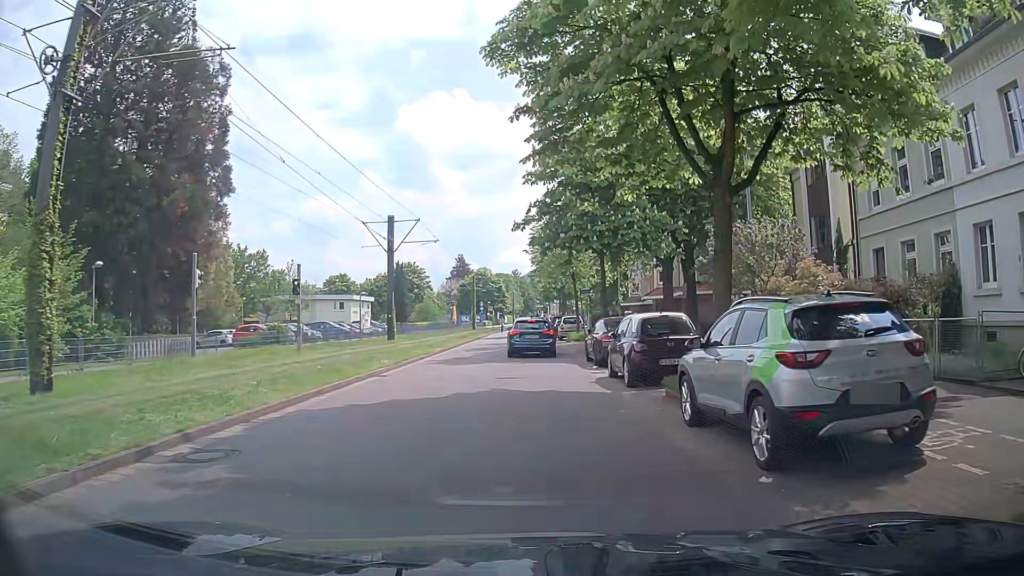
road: residential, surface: asphalt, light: Day
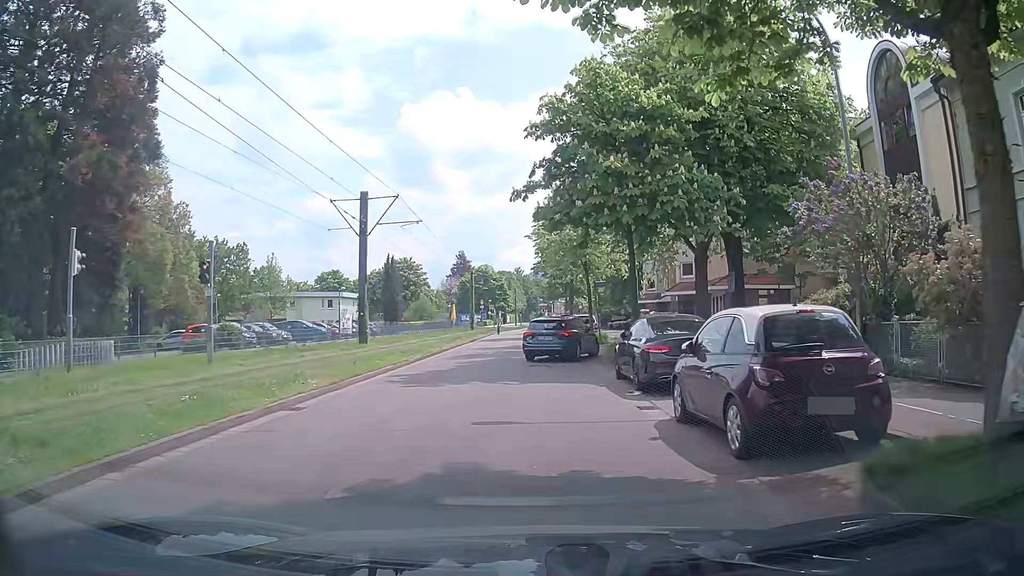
(0.0, +7.2) m; +1°
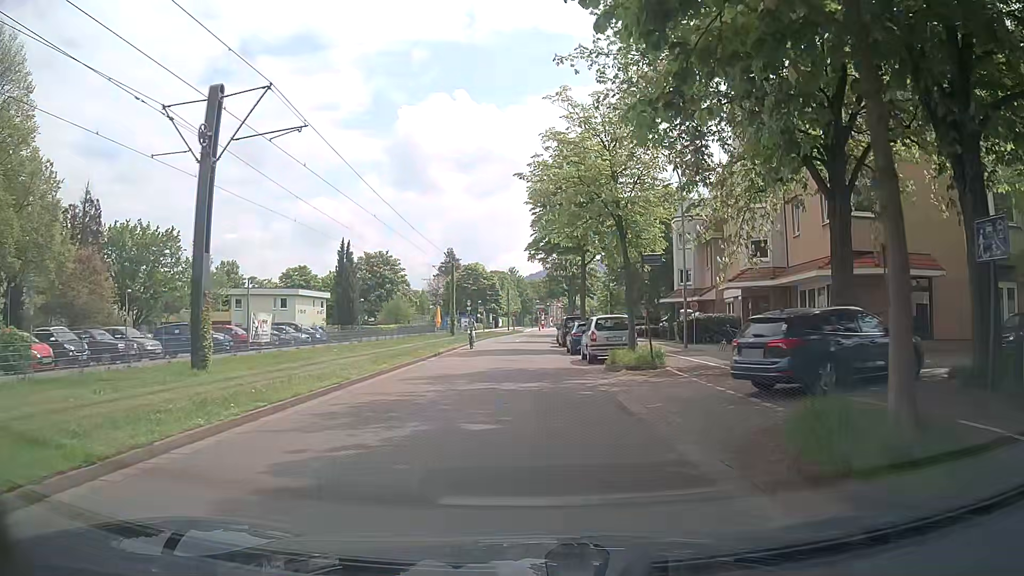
(0.0, +15.8) m; 0°
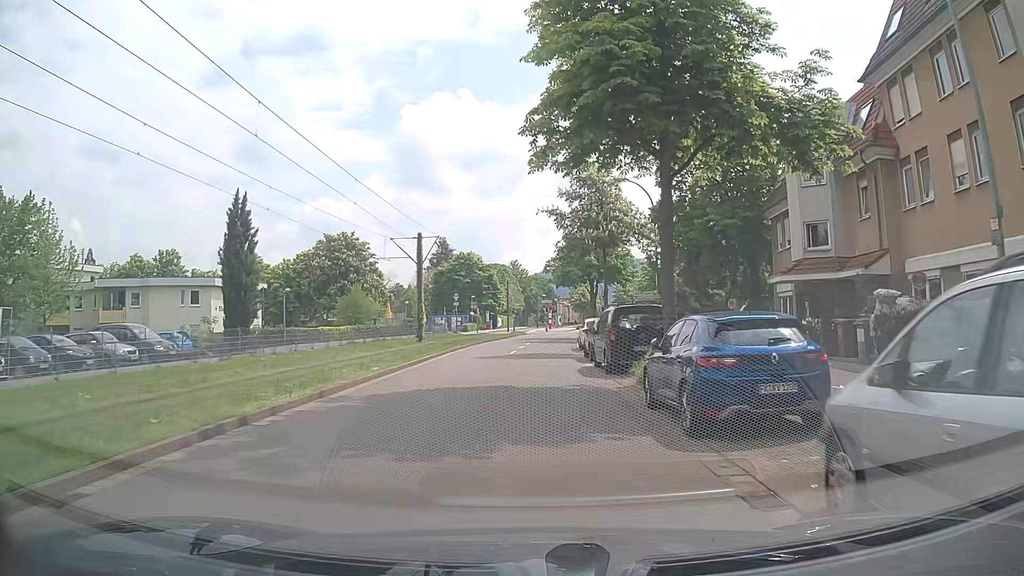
(-0.1, +21.7) m; -1°
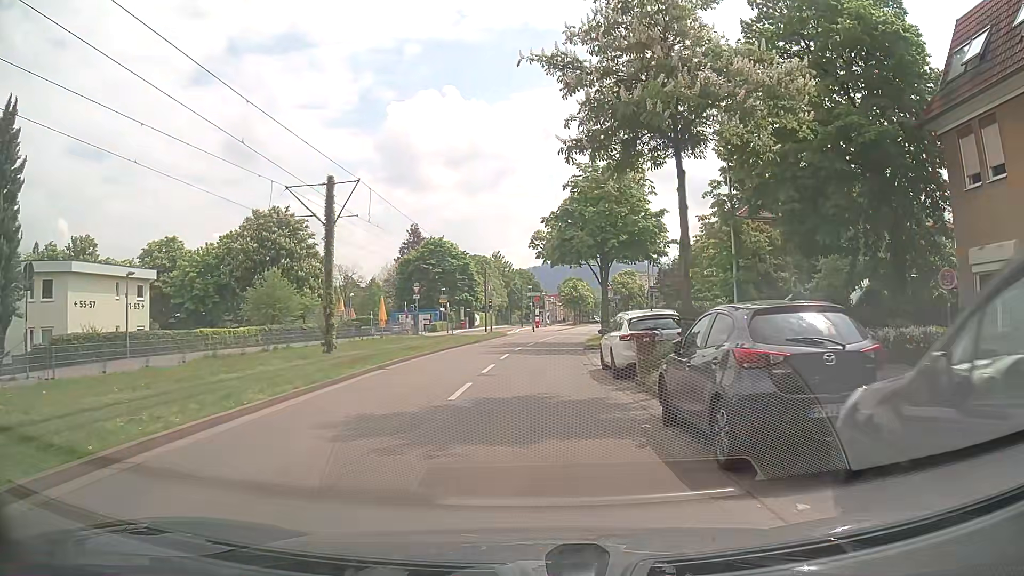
(+0.2, +17.6) m; +1°
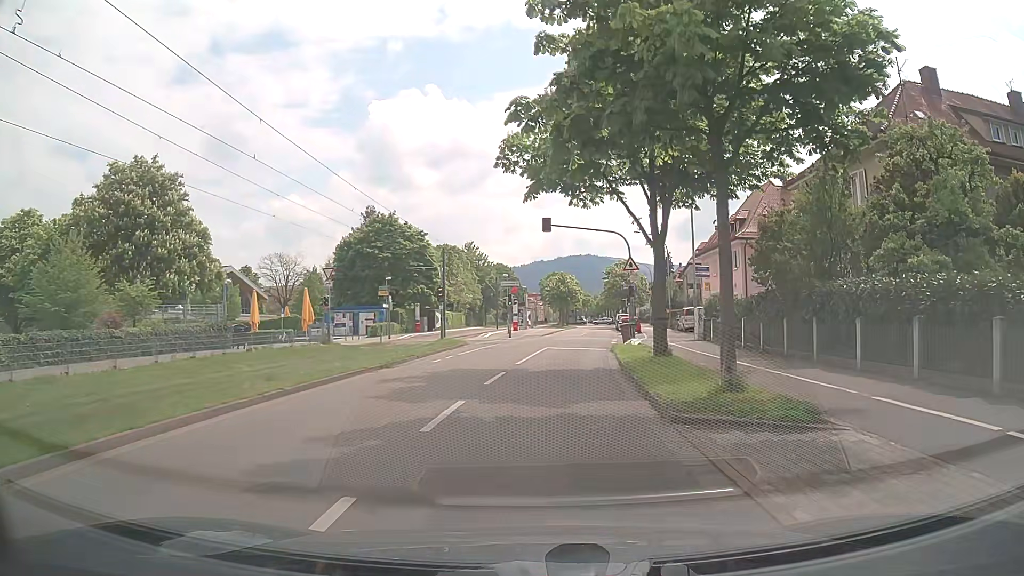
(+0.4, +21.3) m; +2°
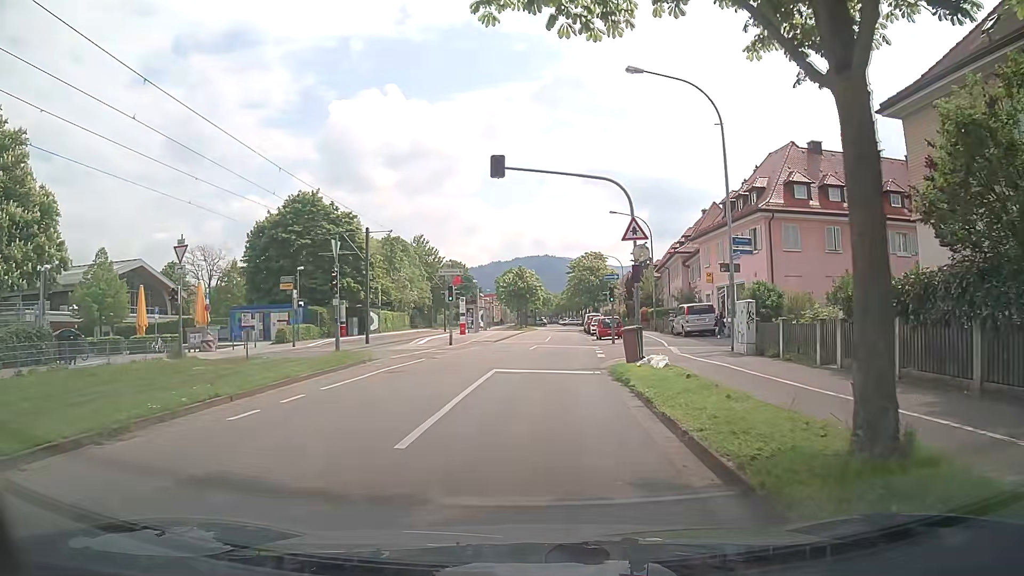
(+0.5, +13.0) m; +4°
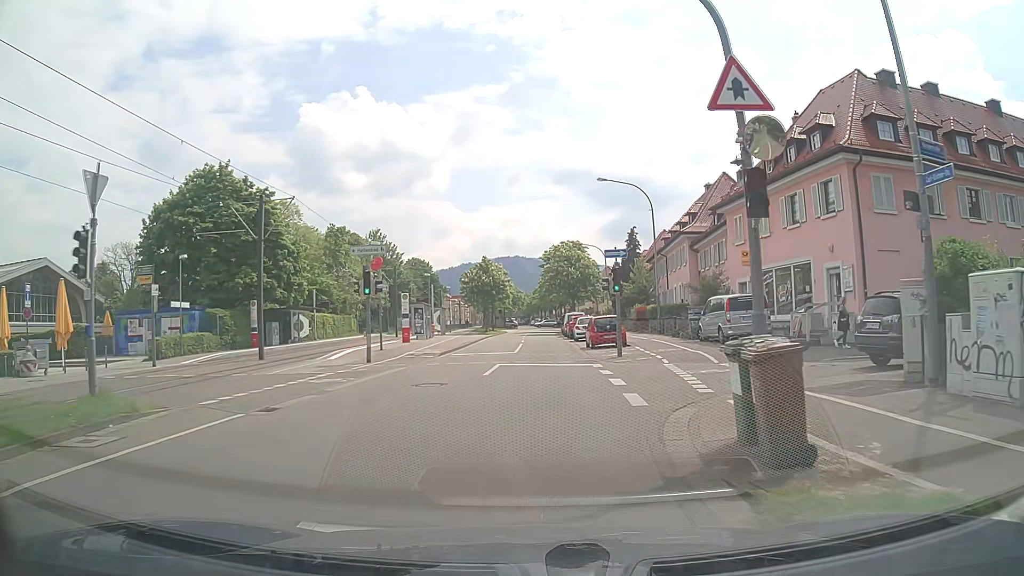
(+0.3, +13.1) m; +3°
(0, +10) (0, +20) (0, +30) (+1, +40) (+1, +50) (+1, +60) (+1, +70) (+1, +80) (+2, +90) (+2, +100) m
